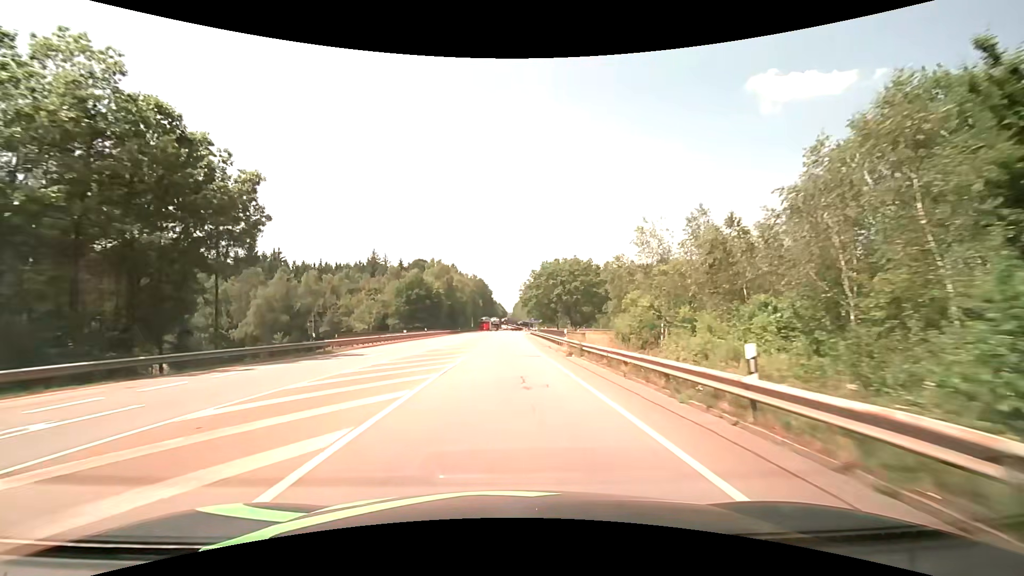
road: secondary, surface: asphalt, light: Day
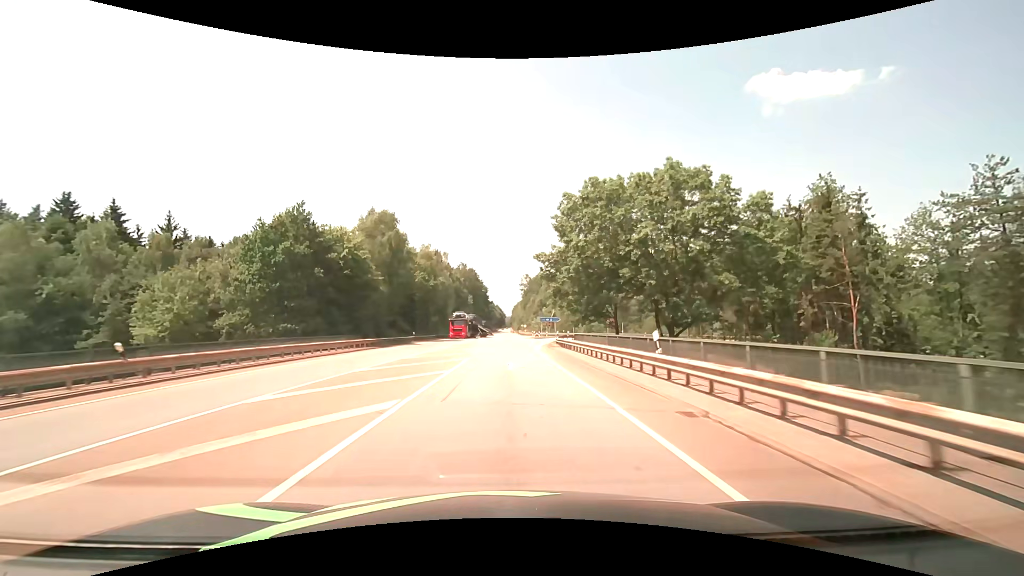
(+0.3, +53.6) m; 0°
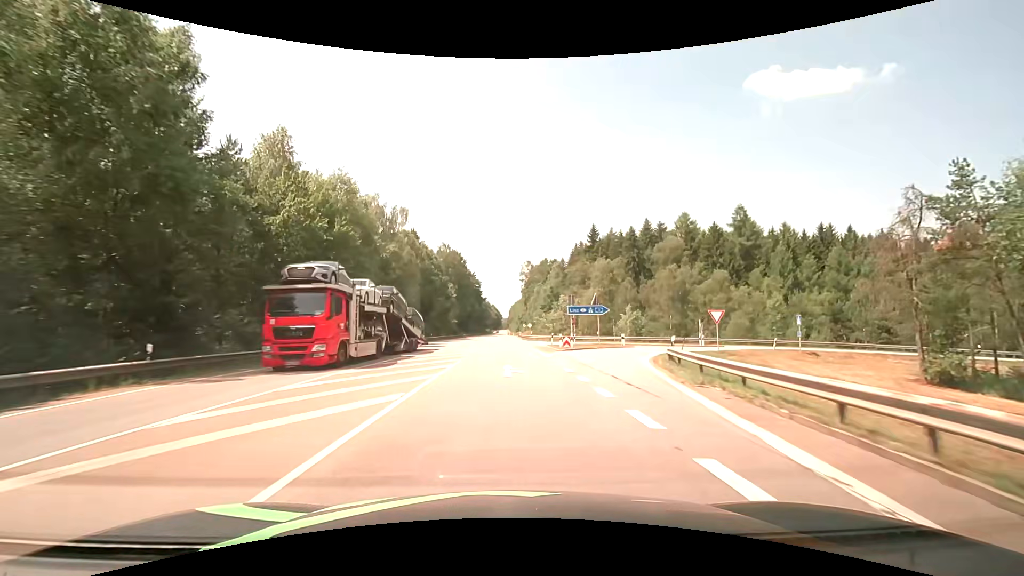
(+0.2, +42.9) m; 0°
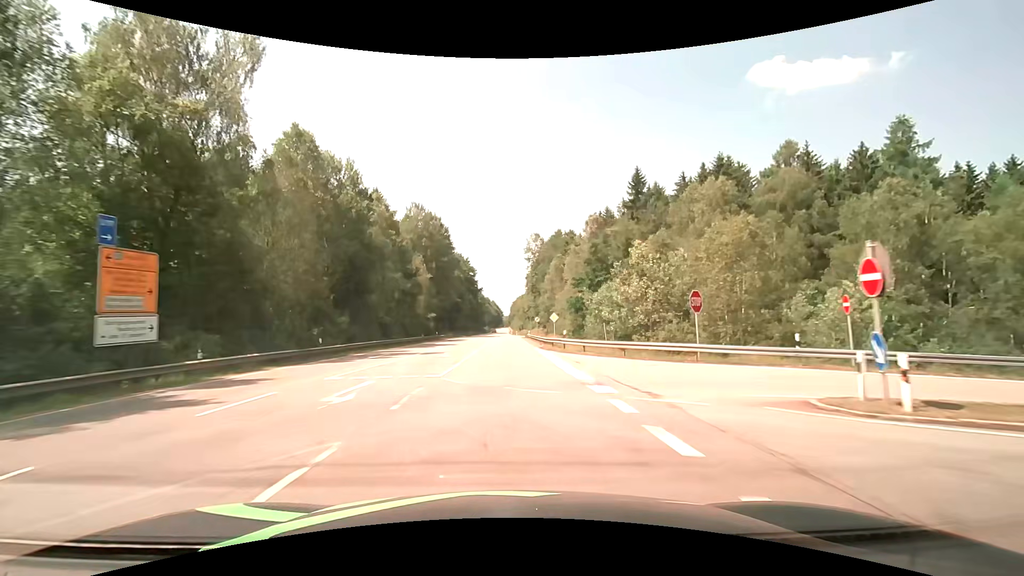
(0.0, +42.9) m; 0°
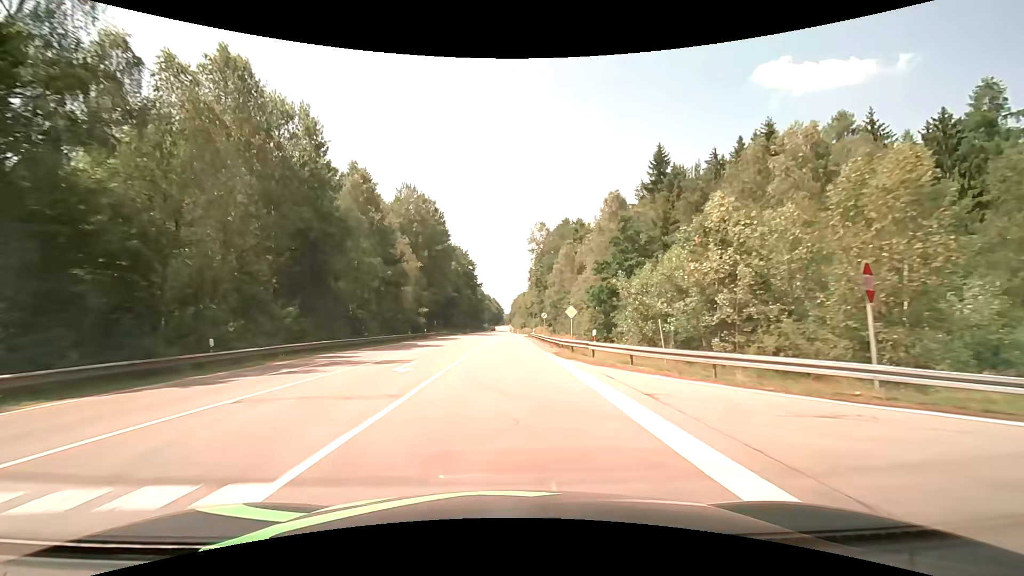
(0.0, +10.8) m; 0°
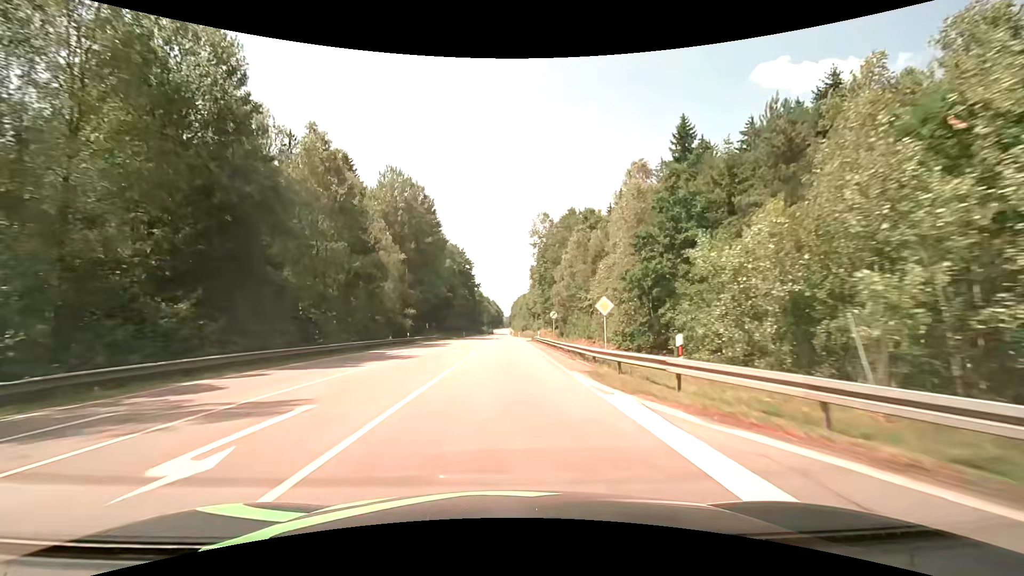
(-0.1, +10.8) m; 0°
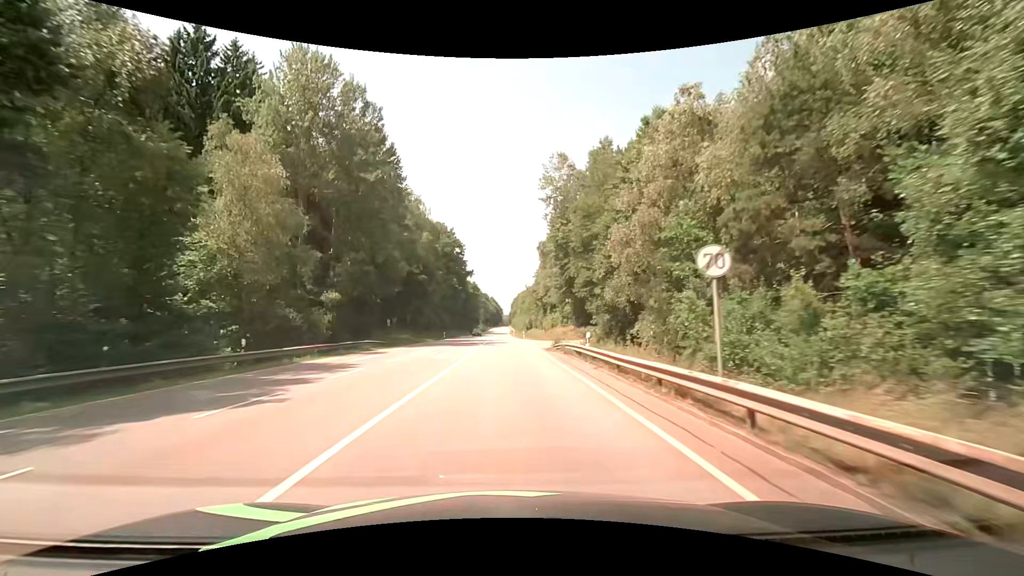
(-0.1, +32.2) m; 0°
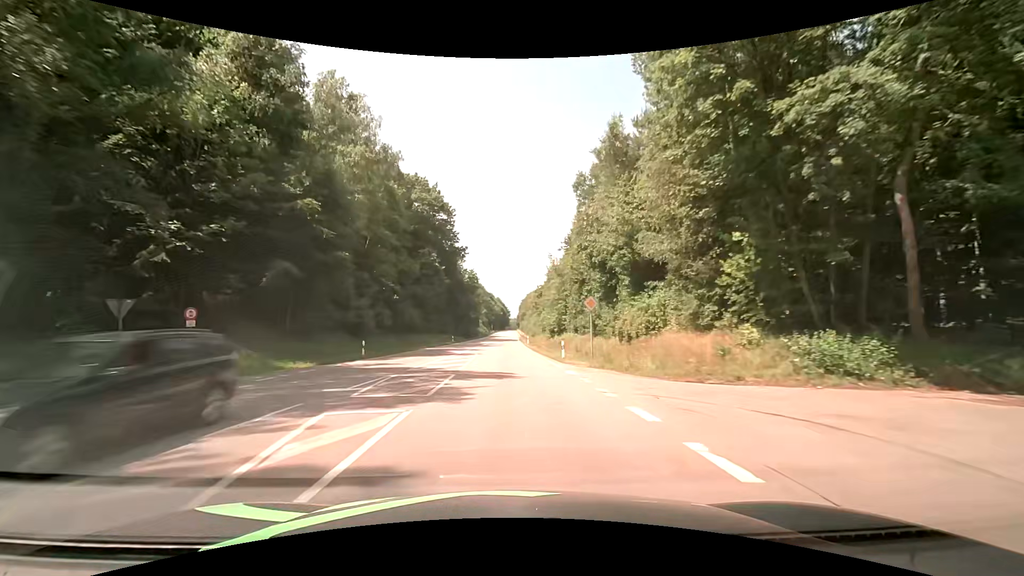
(-0.4, +44.0) m; -1°
(0, +10) (0, +20) (0, +30) (0, +40) (0, +50) (0, +60) (0, +70) (0, +80) (0, +90) (0, +100) m
